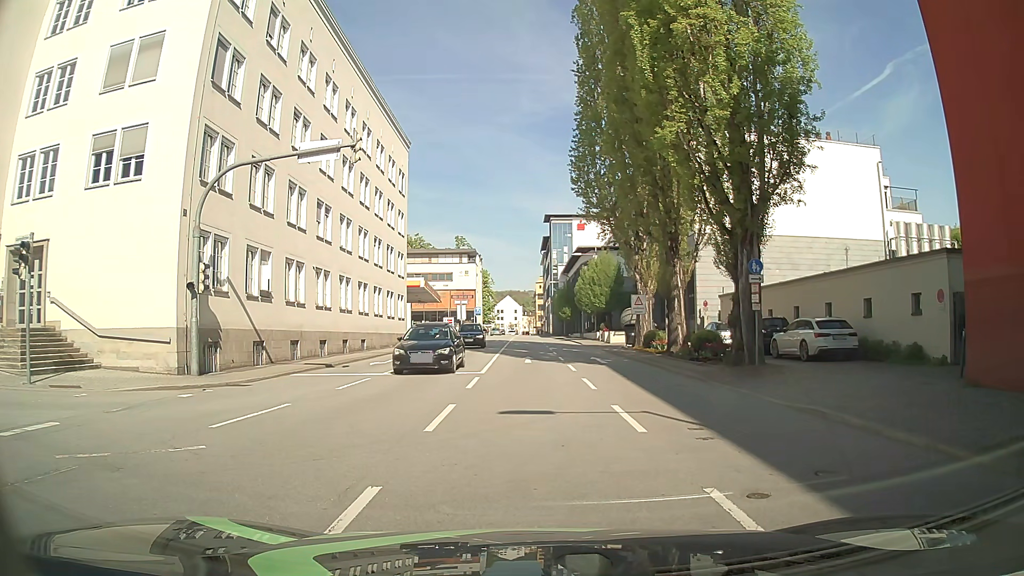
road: primary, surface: asphalt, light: Day
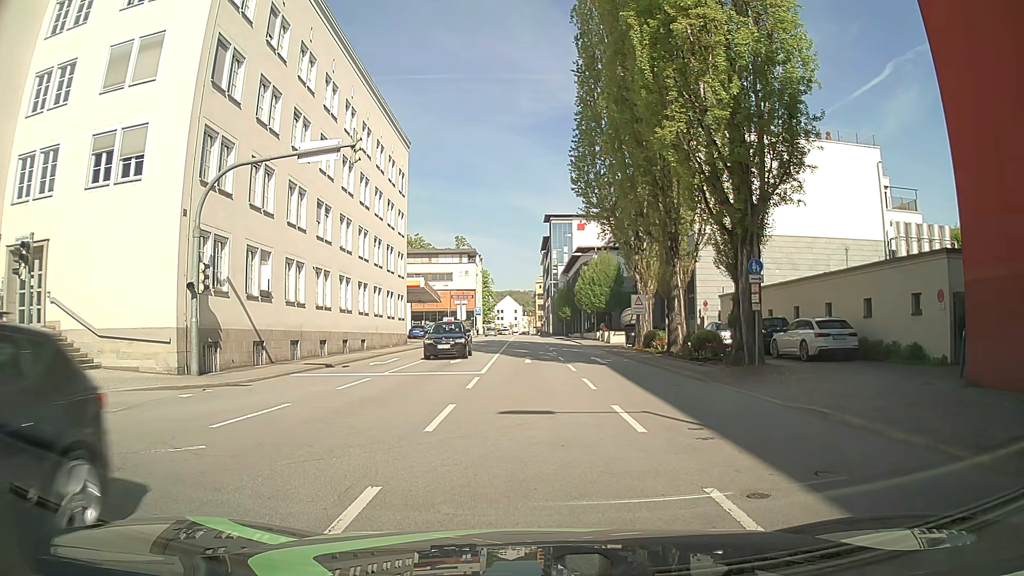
(0.0, 0.0) m; 0°
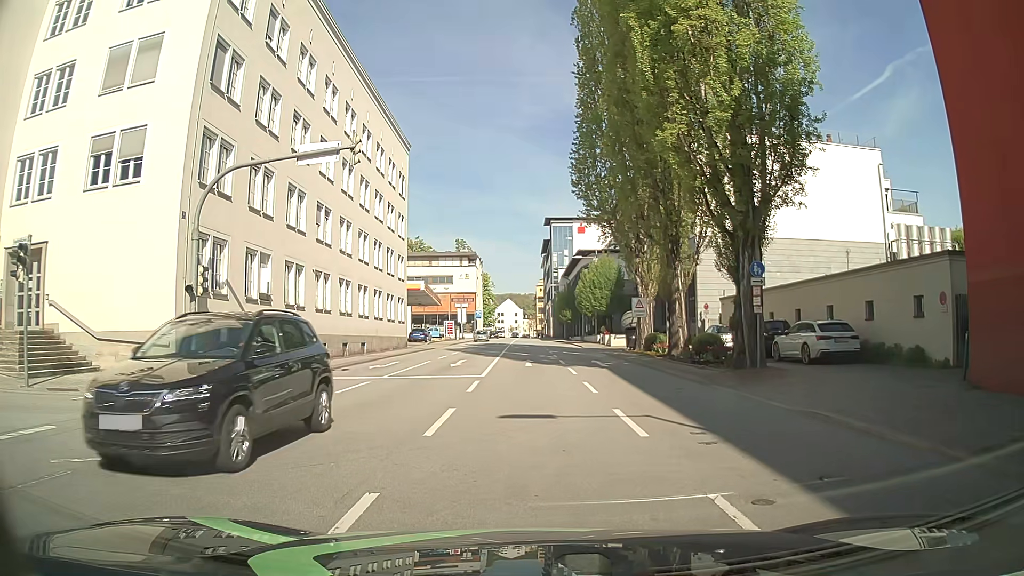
(0.0, +0.1) m; 0°
